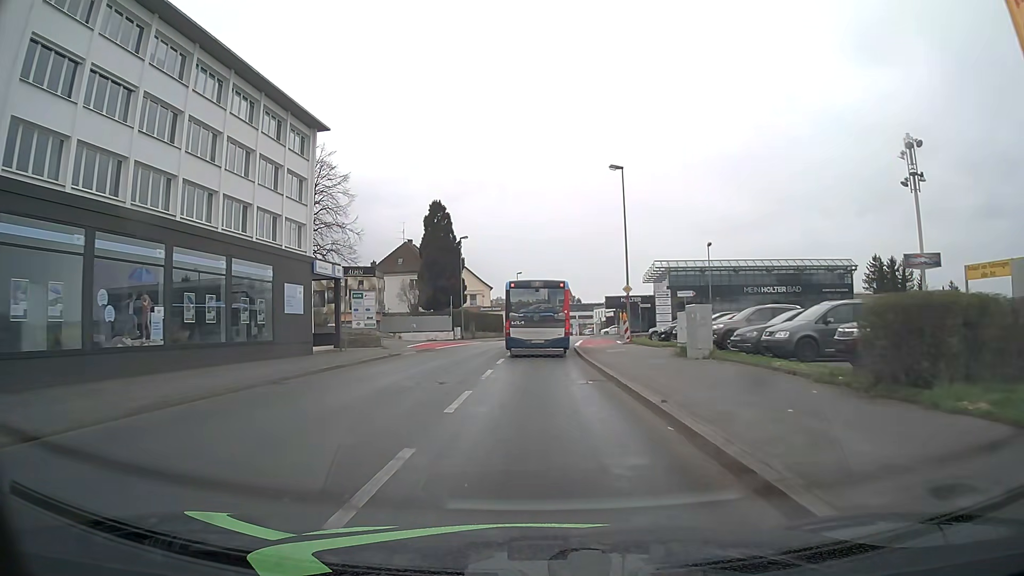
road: tertiary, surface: asphalt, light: Day
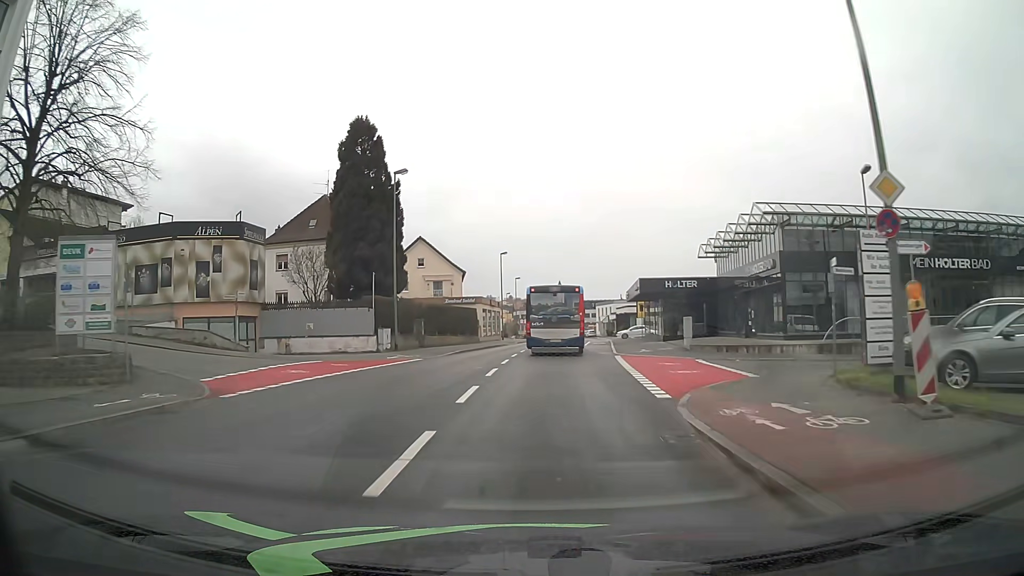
(0.0, +29.4) m; +1°
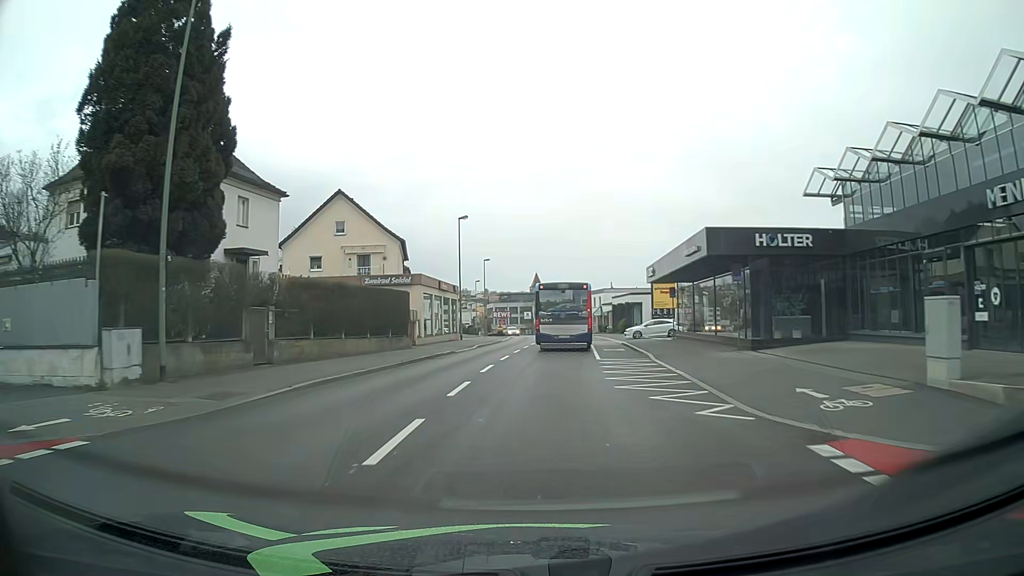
(+0.3, +23.0) m; +2°
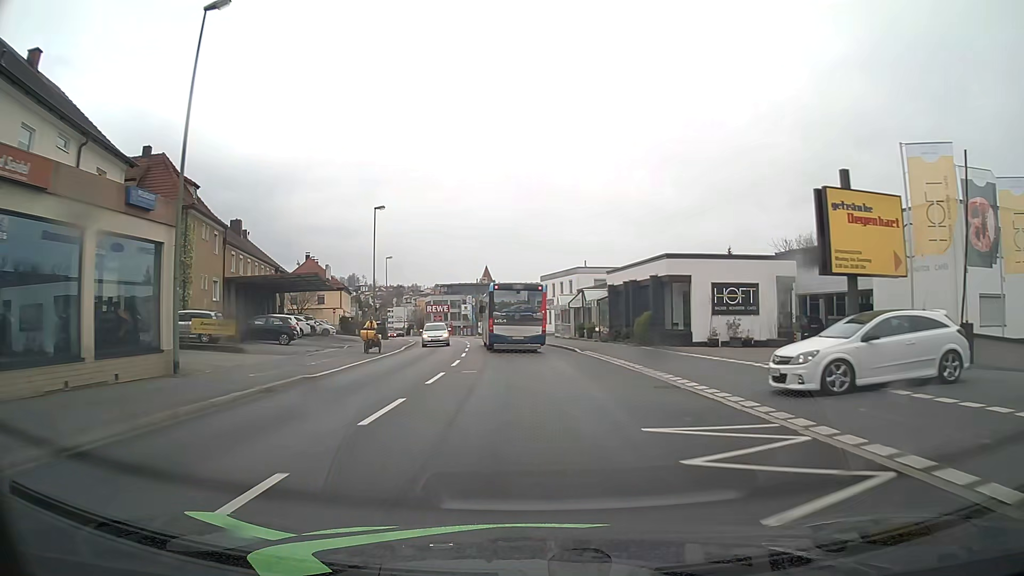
(+1.8, +39.5) m; +4°
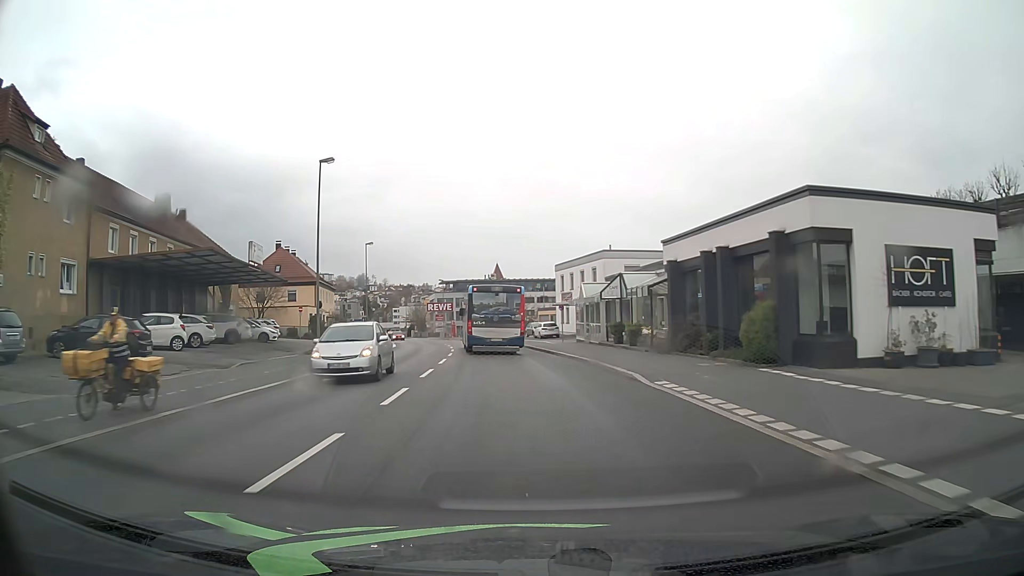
(-0.1, +15.8) m; -1°
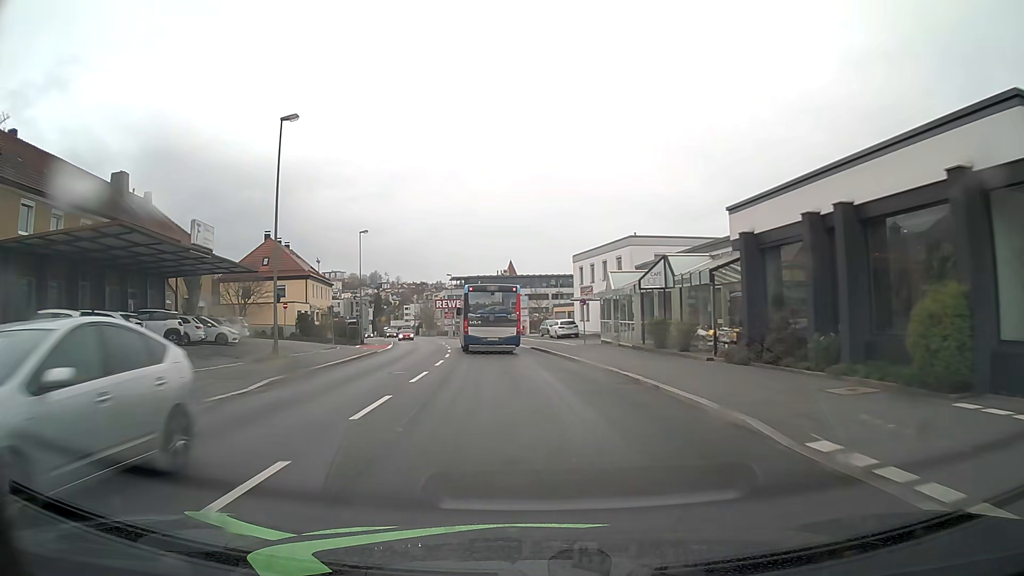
(-0.1, +7.8) m; -1°
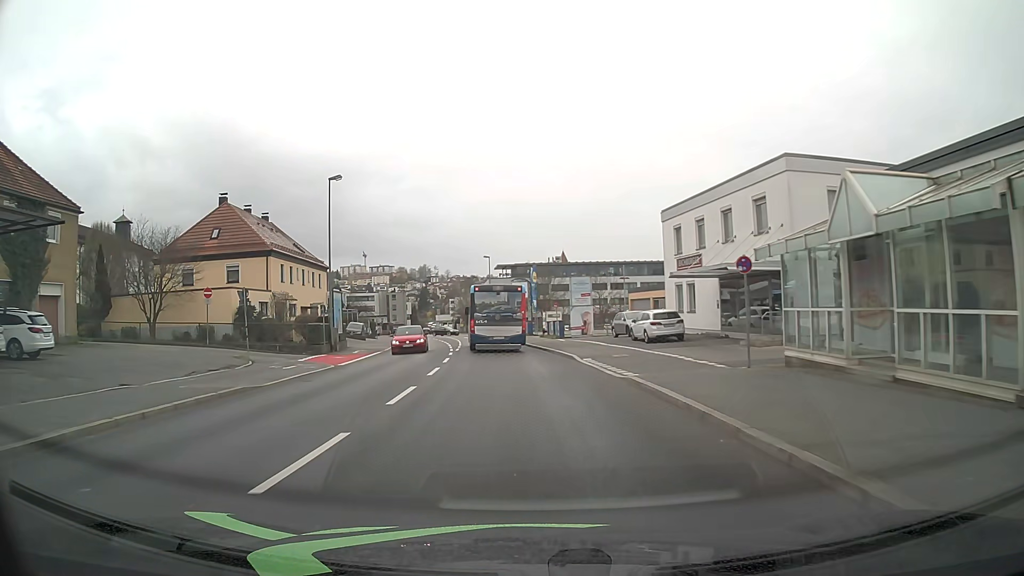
(-0.7, +22.5) m; -4°
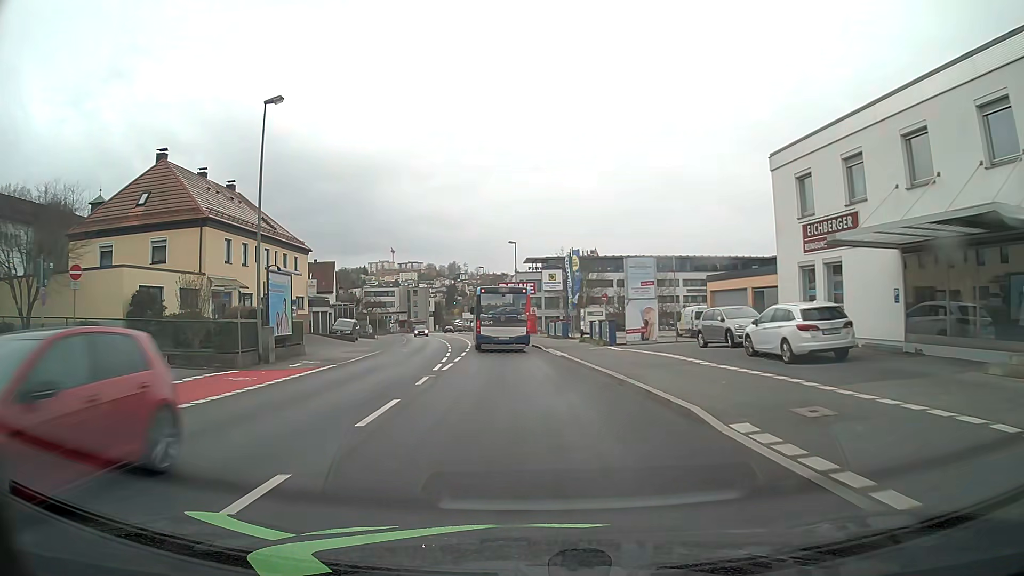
(-0.3, +14.5) m; -2°
(0, +10) (0, +20) (-1, +30) (-2, +40) (-3, +50) (-4, +60) (-5, +70) (-7, +80) (-9, +89) (-11, +99) m
